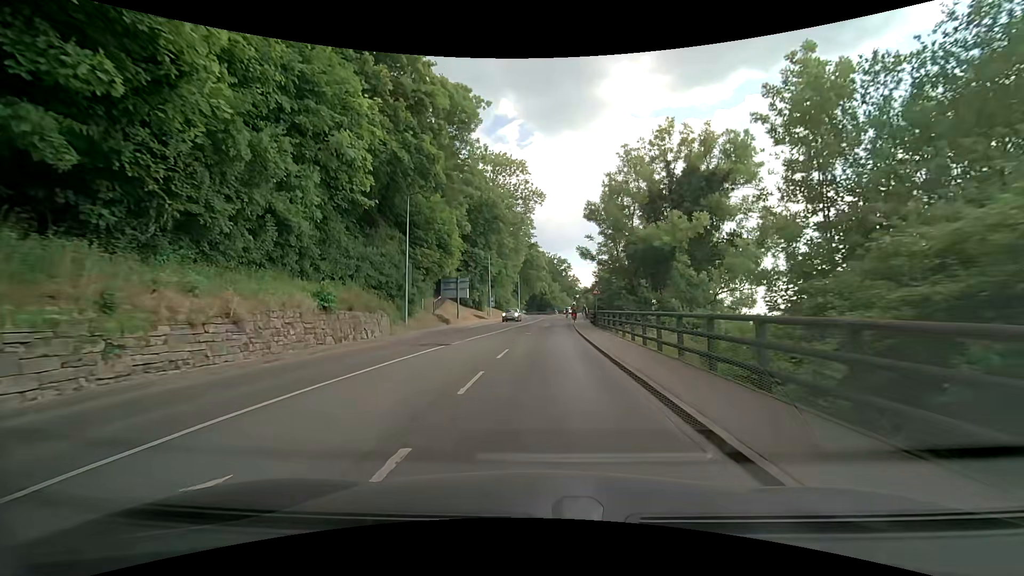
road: secondary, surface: asphalt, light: Day
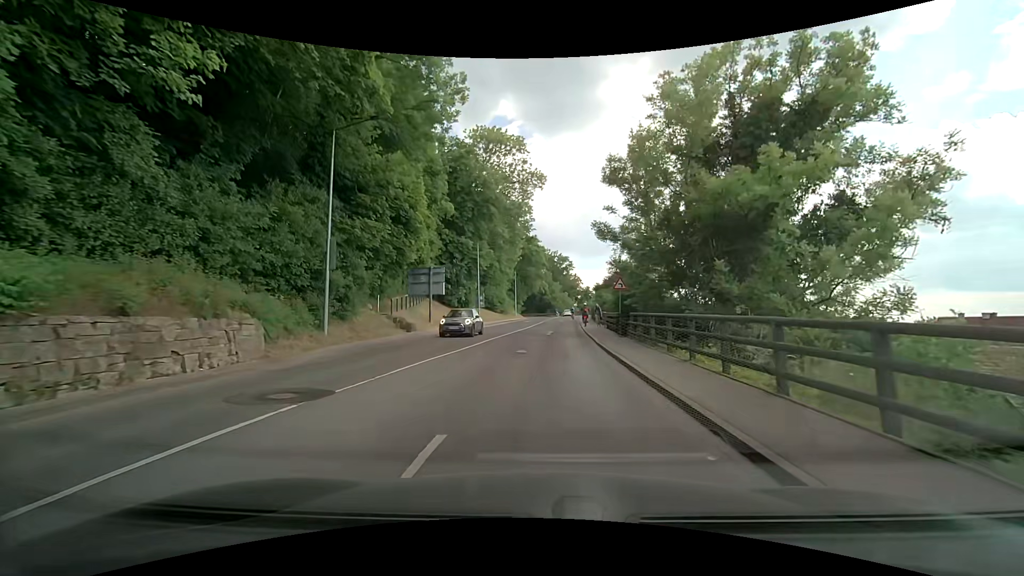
(-0.1, +11.4) m; 0°
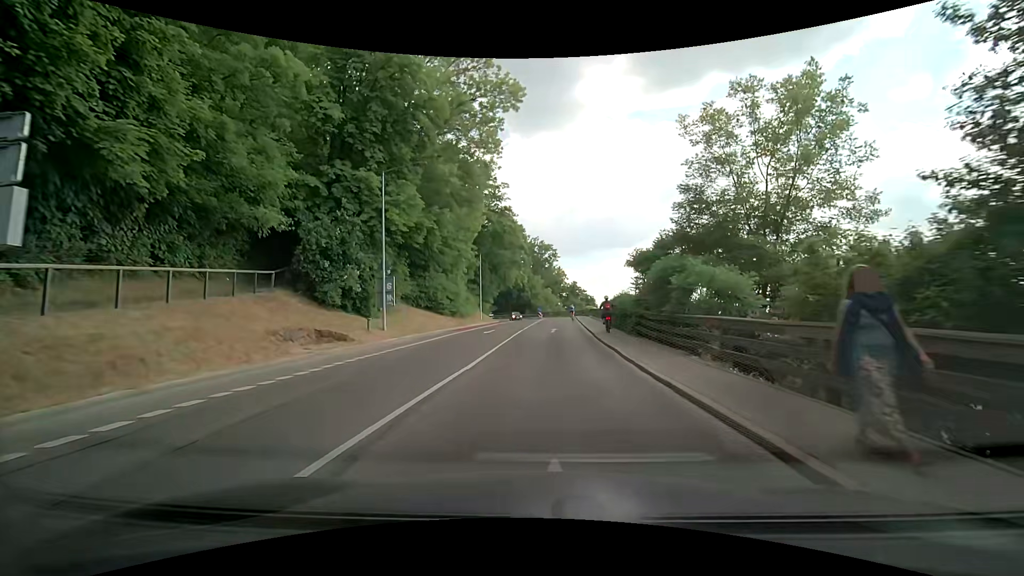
(+0.4, +27.2) m; +2°
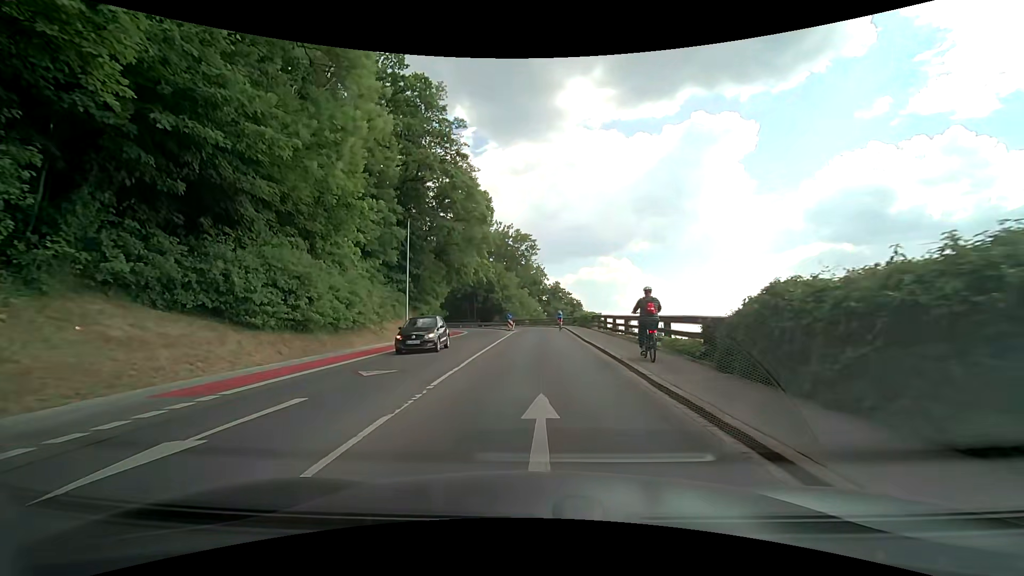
(+0.9, +25.4) m; +4°
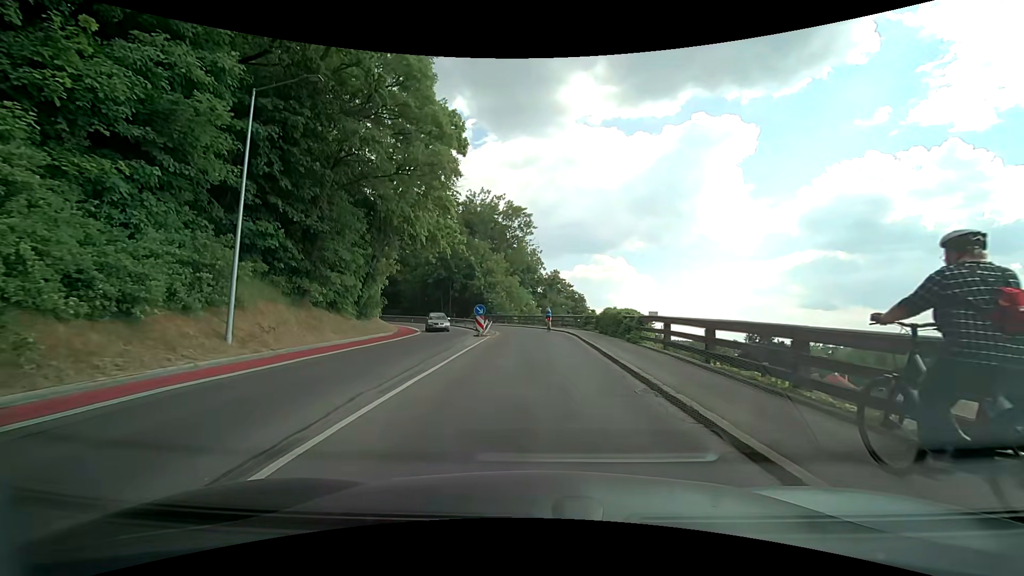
(0.0, +19.6) m; 0°
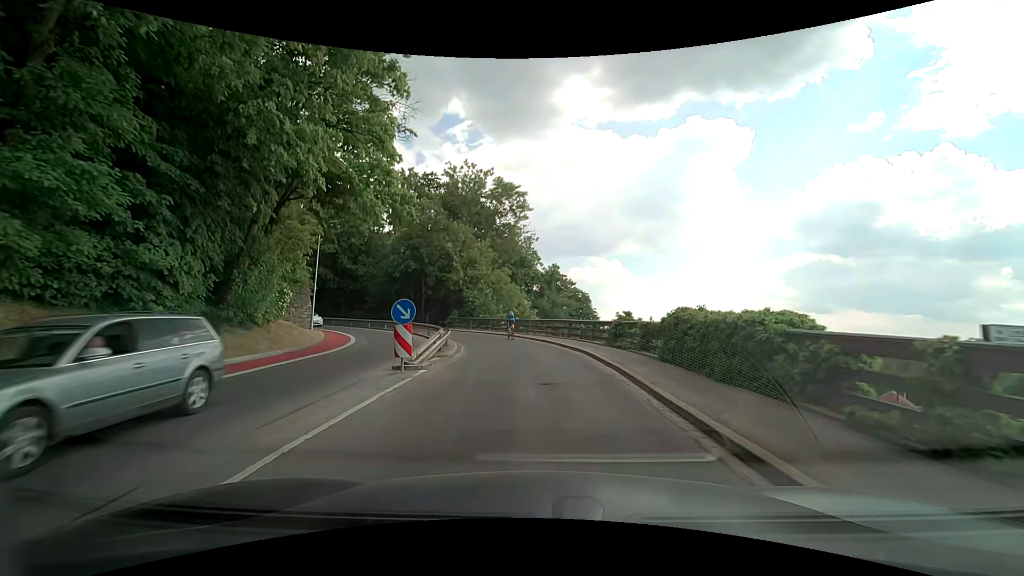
(+0.1, +14.4) m; 0°
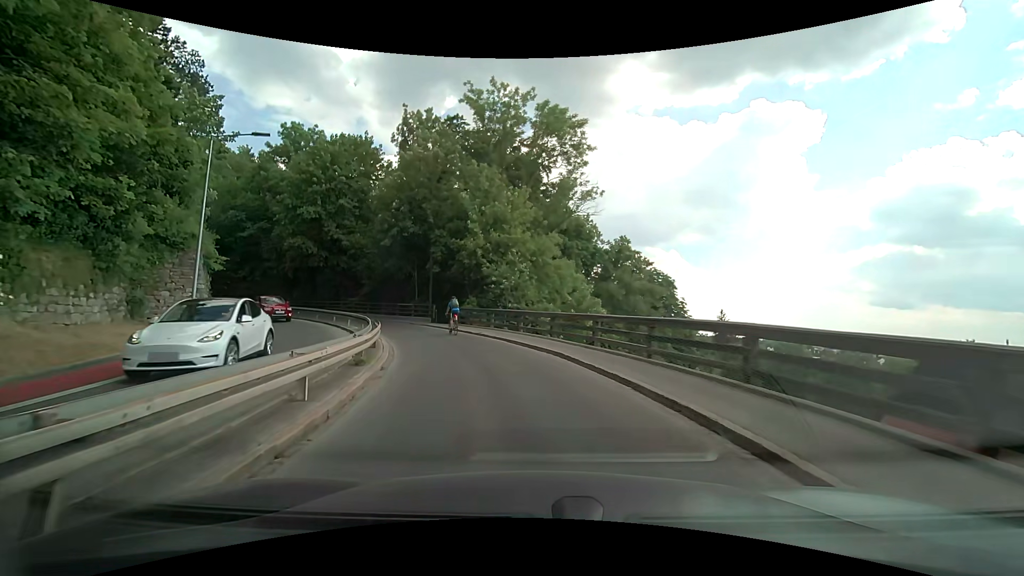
(-0.5, +18.7) m; -6°
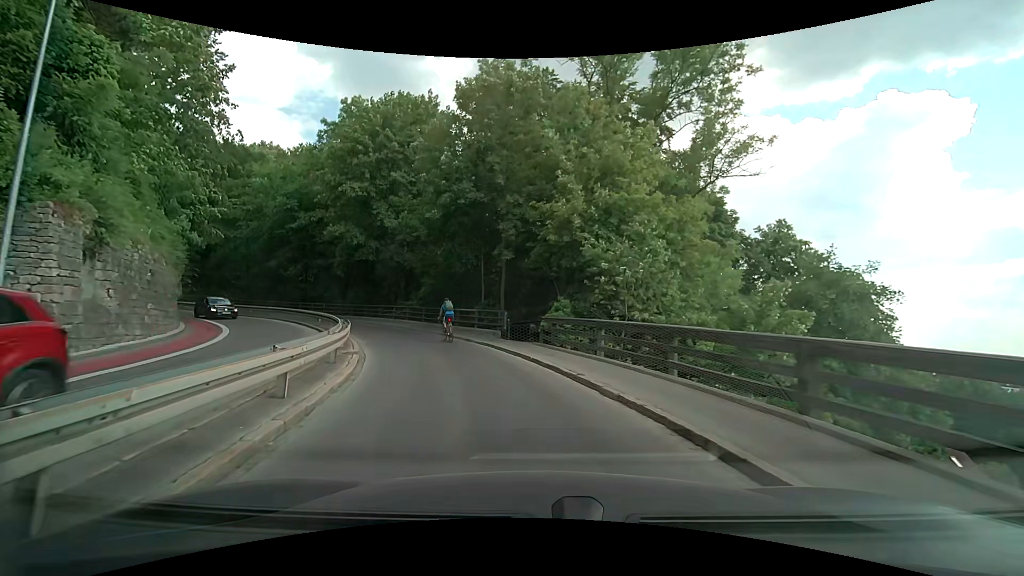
(-1.1, +12.5) m; -10°
(-1, +10) (-4, +19) (-9, +28) (-15, +36) (-23, +43) (-31, +48) (-41, +51) (-50, +53) (-60, +53) (-70, +52) m
